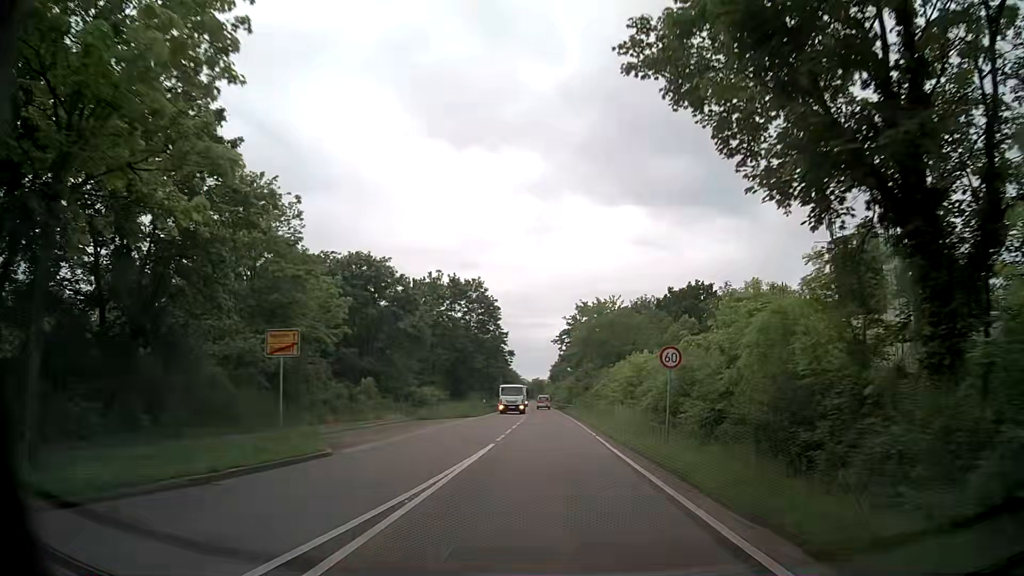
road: secondary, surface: asphalt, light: Day
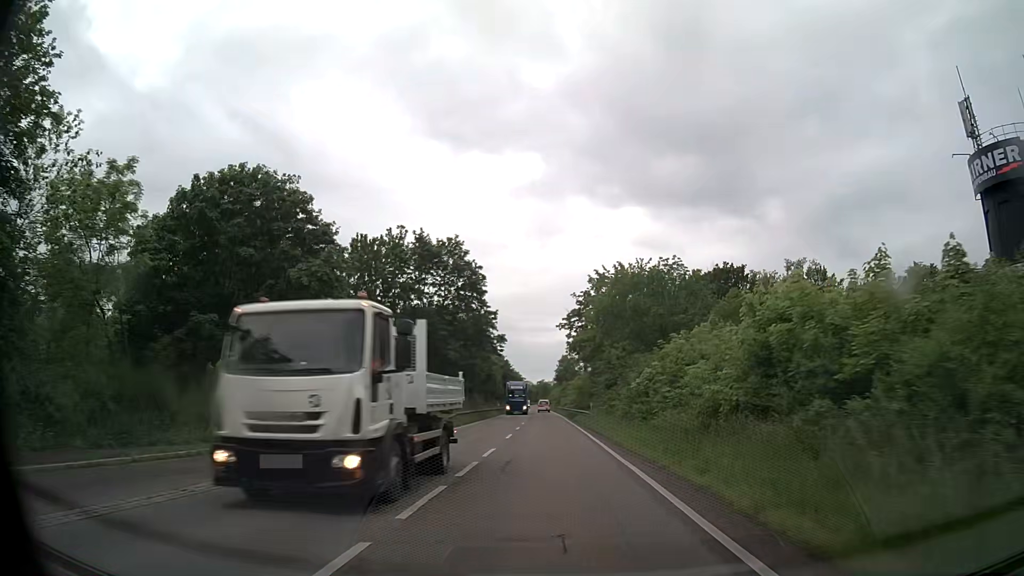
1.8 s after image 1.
(+0.5, +23.0) m; +1°
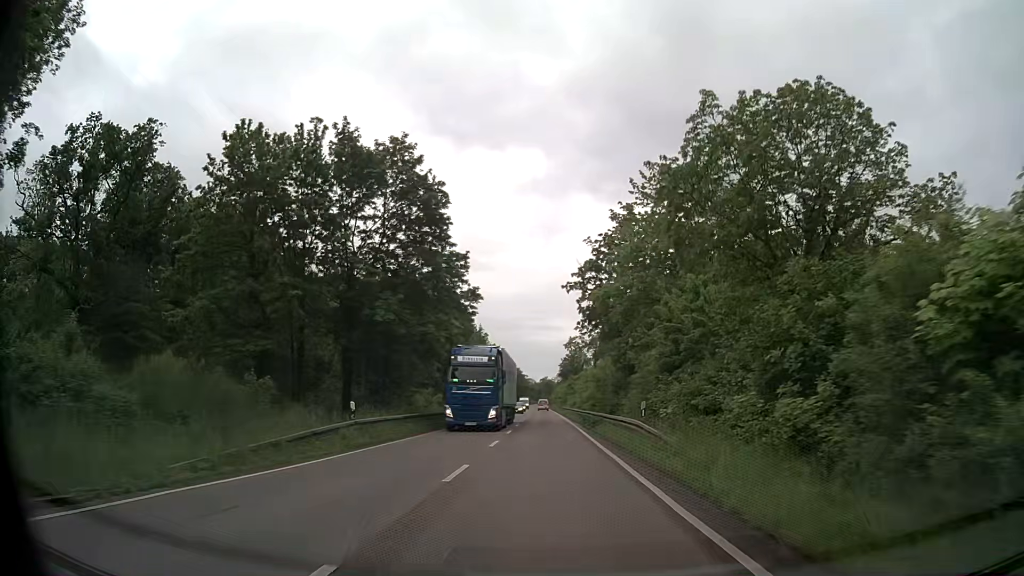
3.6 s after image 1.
(0.0, +23.7) m; 0°
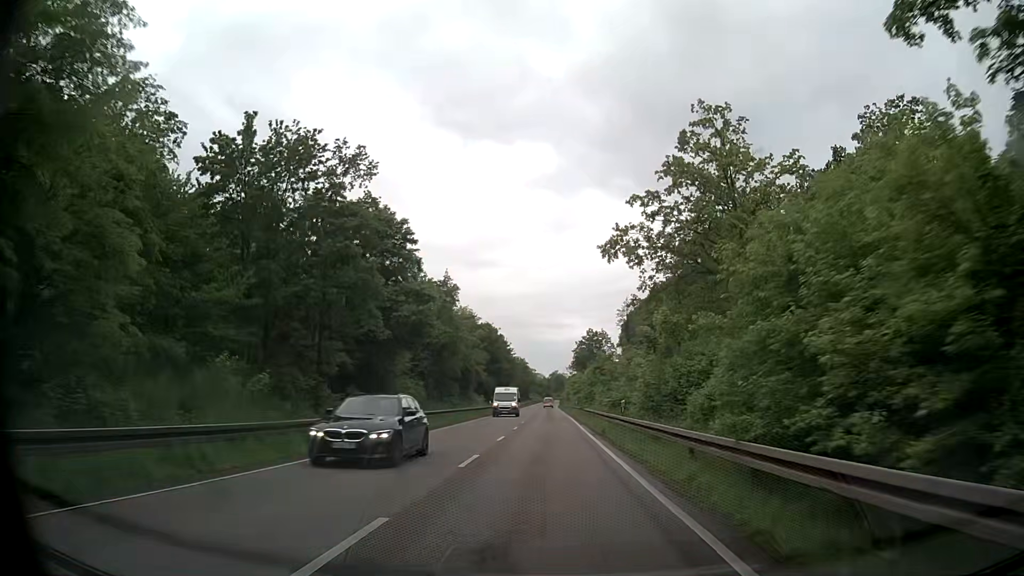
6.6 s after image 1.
(-0.3, +43.1) m; -1°
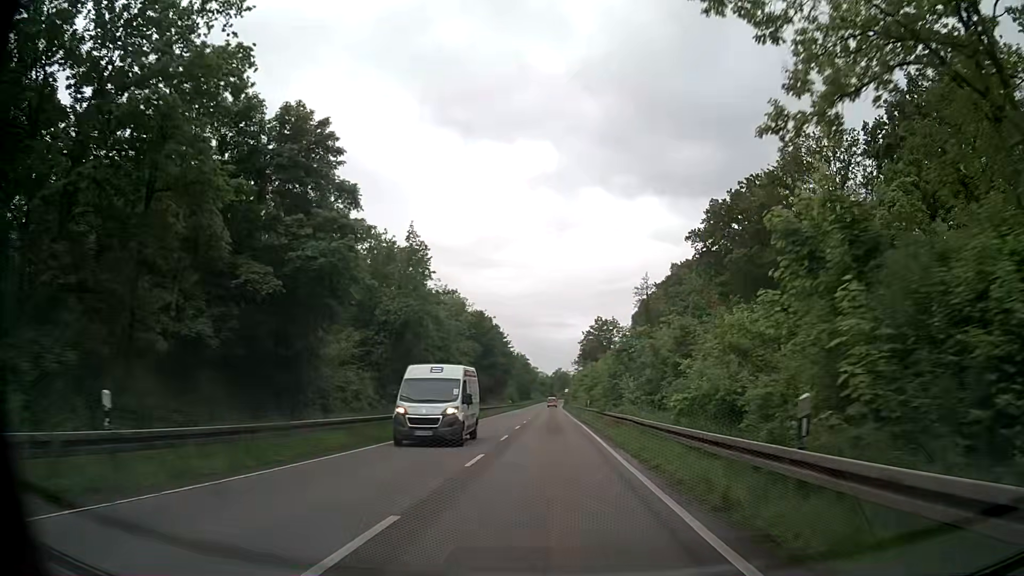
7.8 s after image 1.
(0.0, +17.8) m; 0°
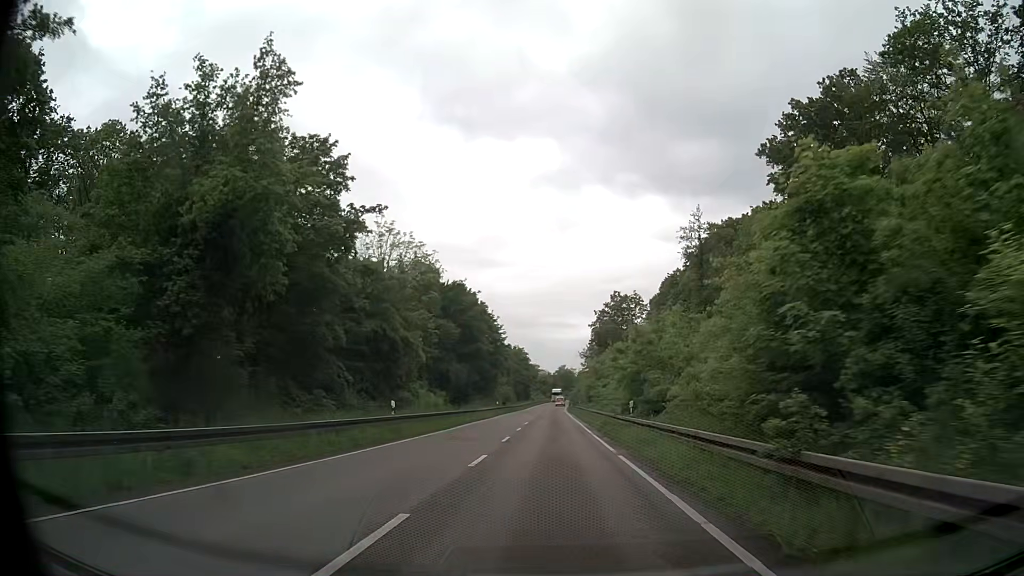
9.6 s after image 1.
(-0.1, +27.0) m; 0°
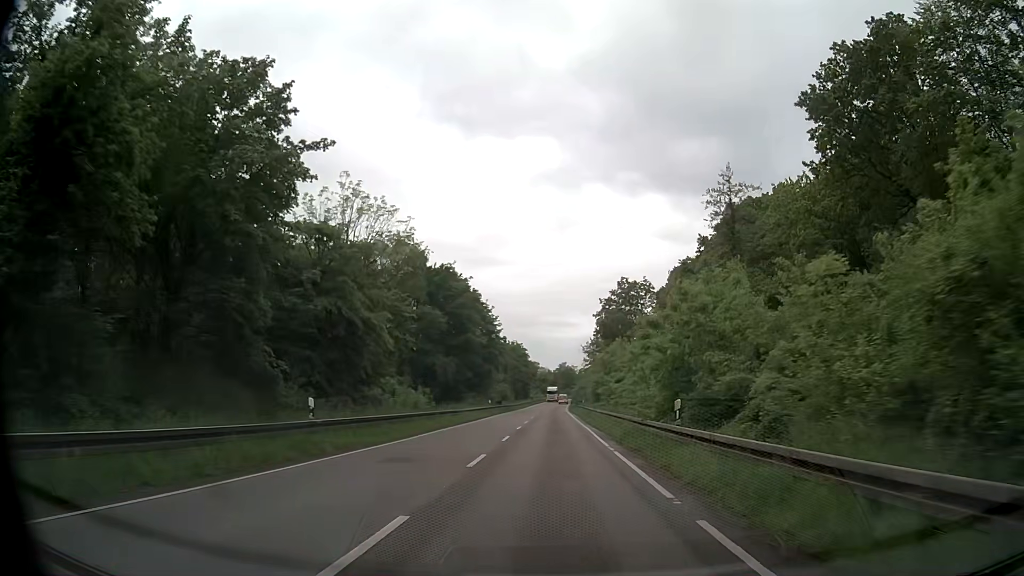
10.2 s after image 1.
(-0.1, +9.0) m; -1°
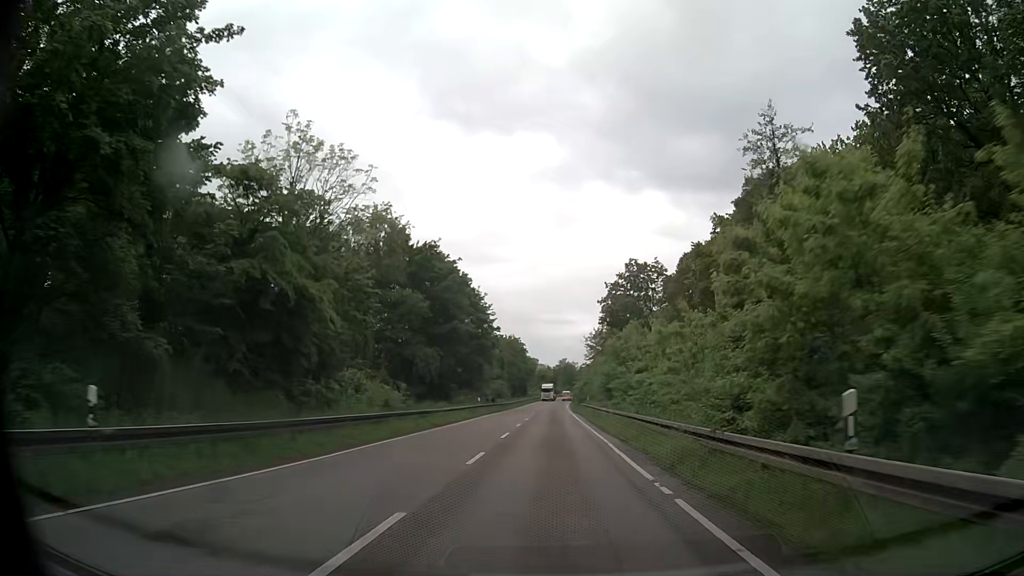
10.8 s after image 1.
(+0.1, +9.1) m; +1°
